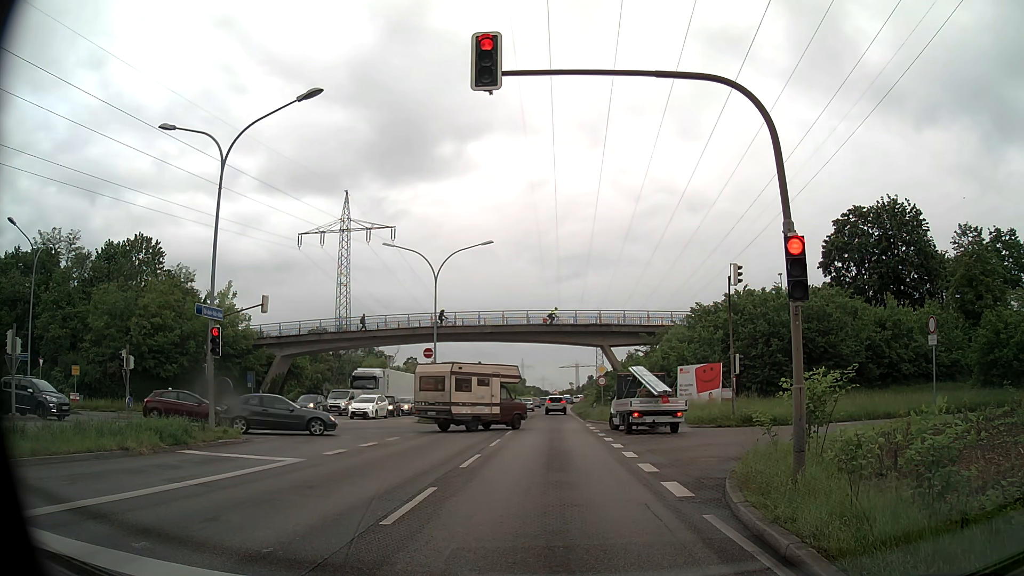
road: primary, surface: asphalt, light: Day
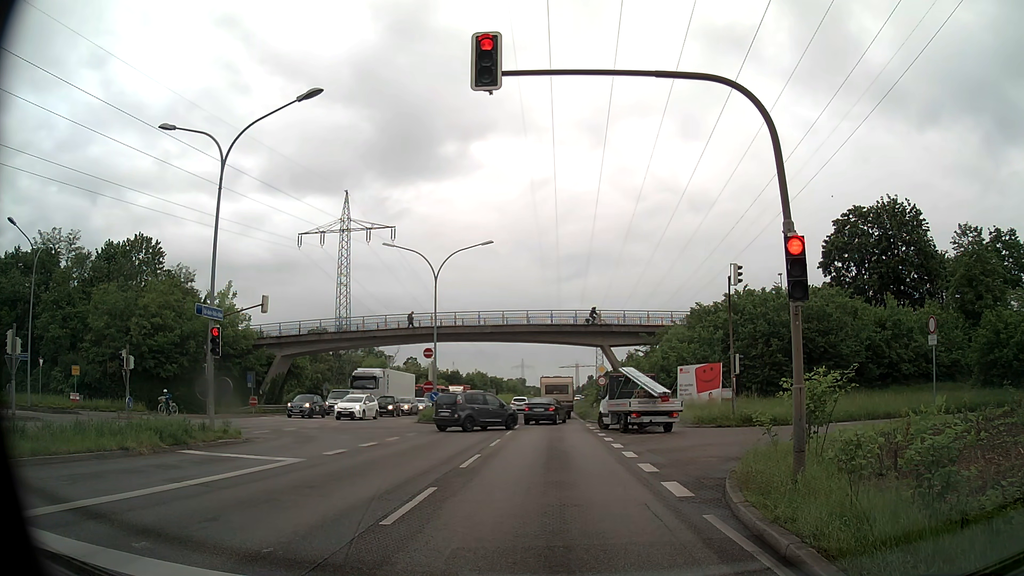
(0.0, 0.0) m; 0°
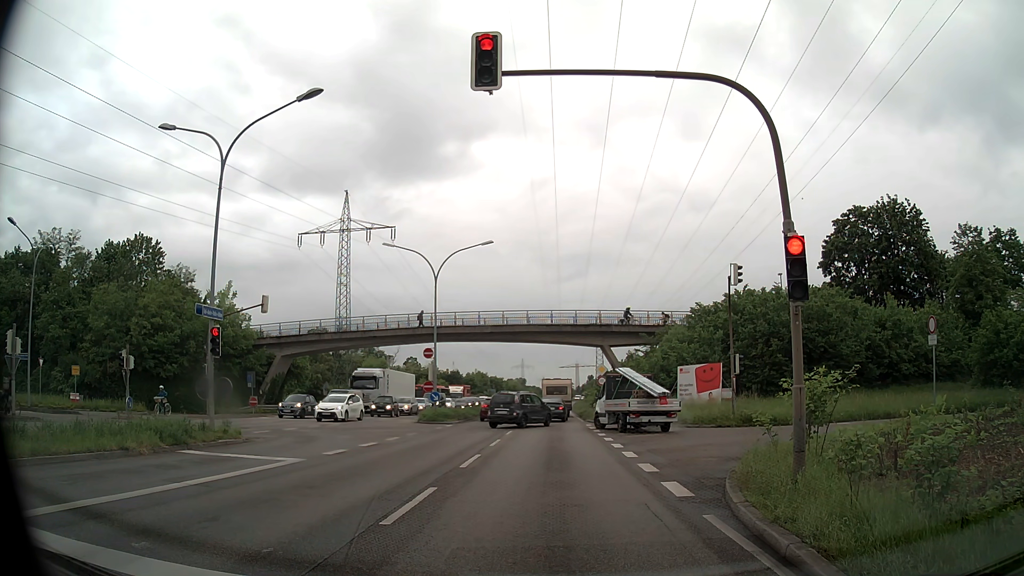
(0.0, 0.0) m; 0°
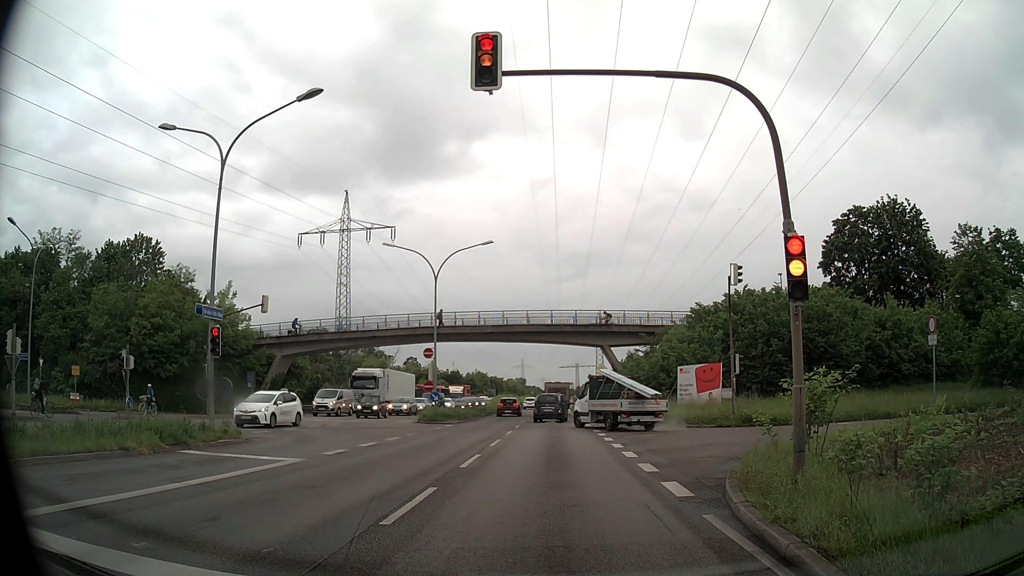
(0.0, 0.0) m; 0°
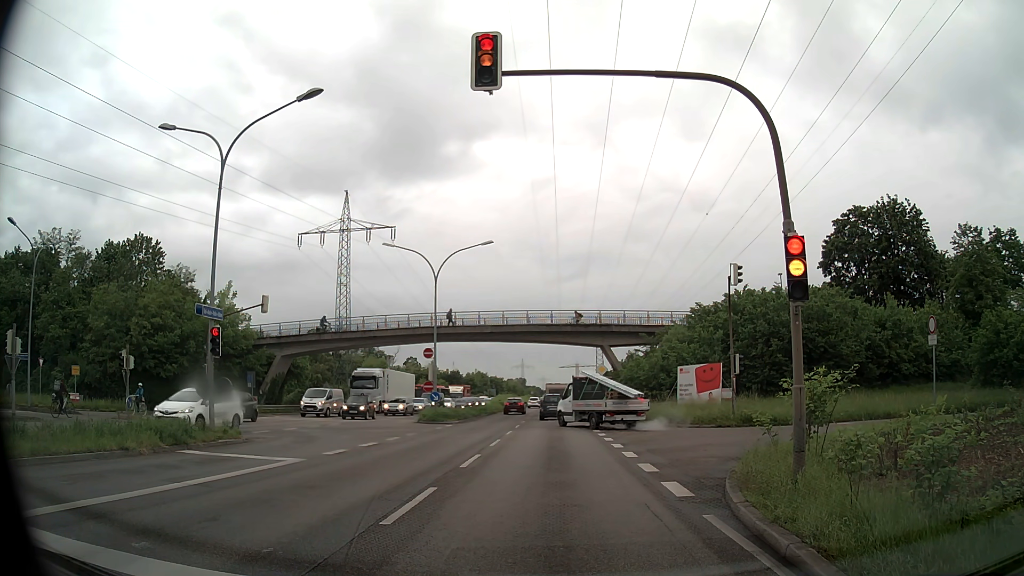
(0.0, 0.0) m; 0°
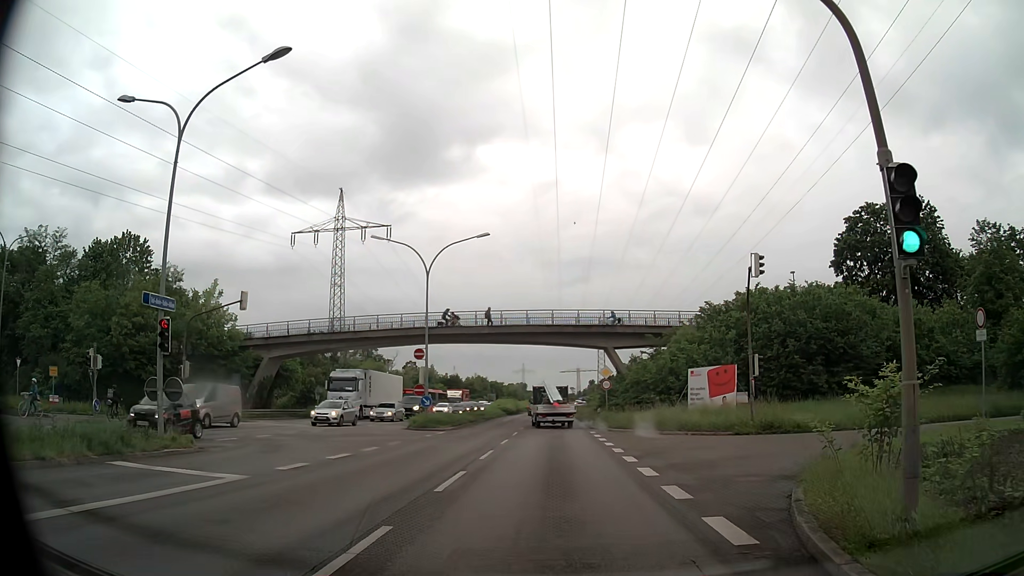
(0.0, +3.1) m; -1°
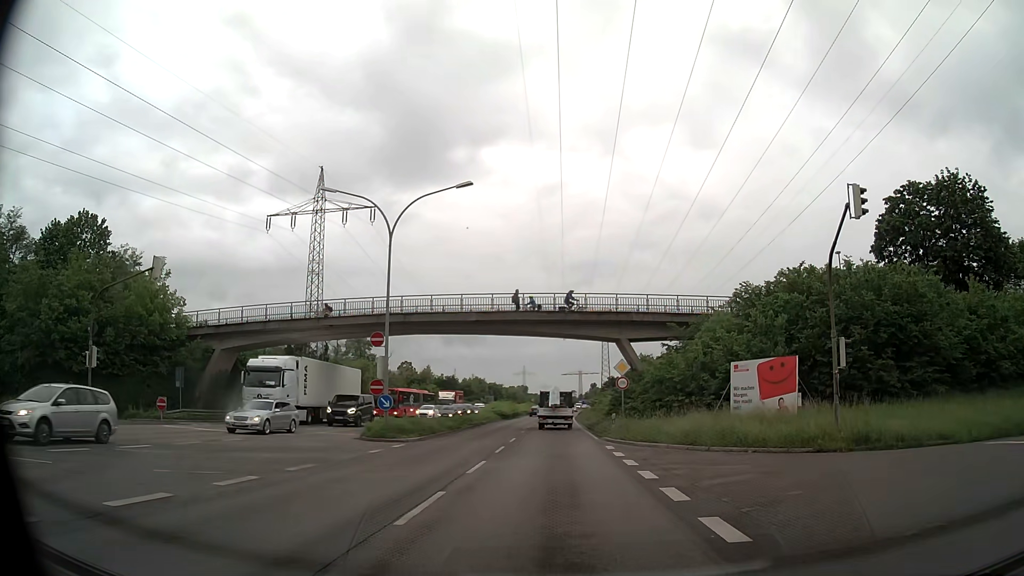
(0.0, +9.2) m; 0°
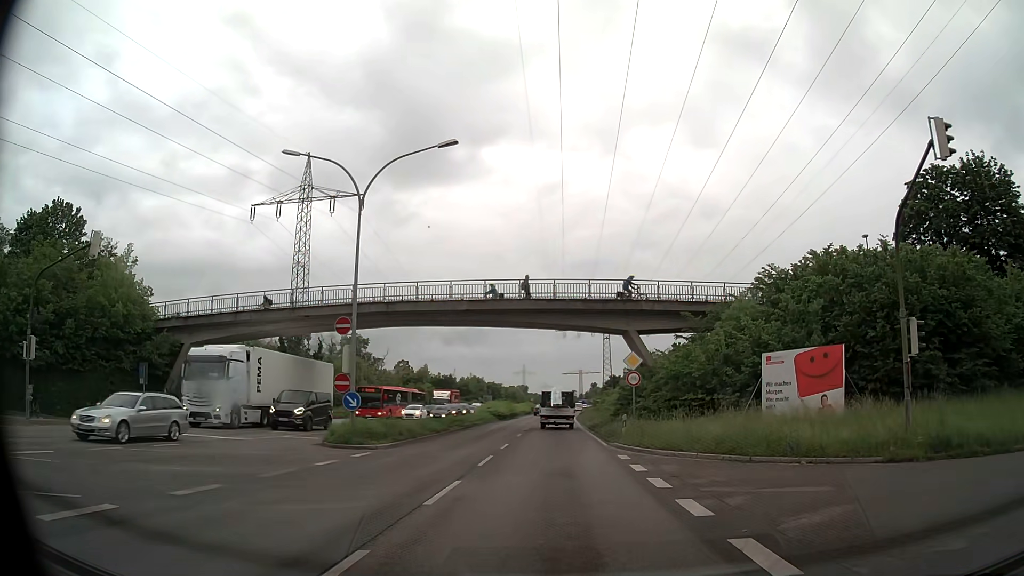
(0.0, +4.5) m; 0°
(0, +10) (0, +20) (0, +30) (0, +40) (0, +50) (0, +60) (0, +70) (+1, +80) (+1, +90) (+2, +100) m
